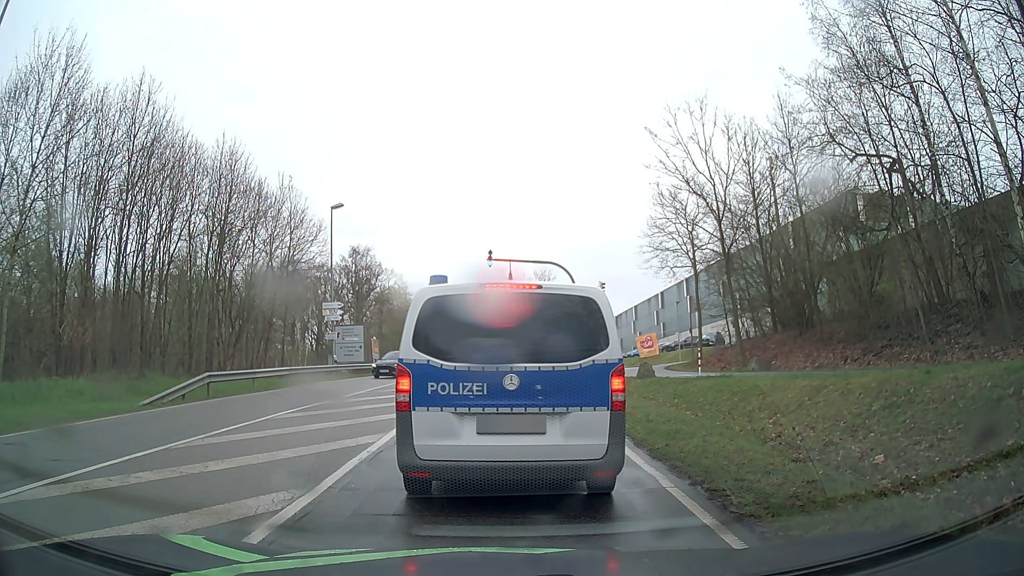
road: secondary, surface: asphalt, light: Day
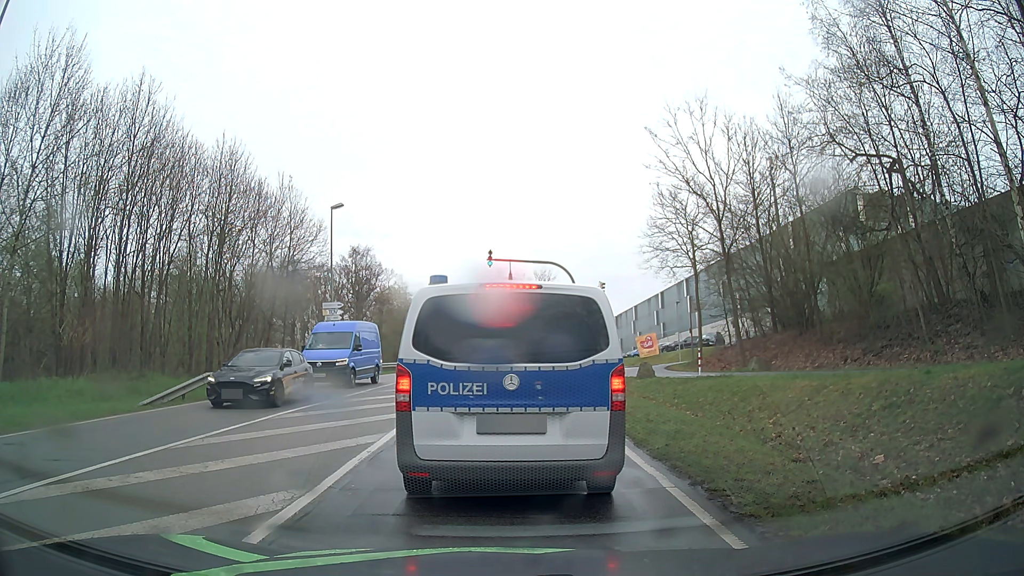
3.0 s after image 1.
(0.0, 0.0) m; 0°
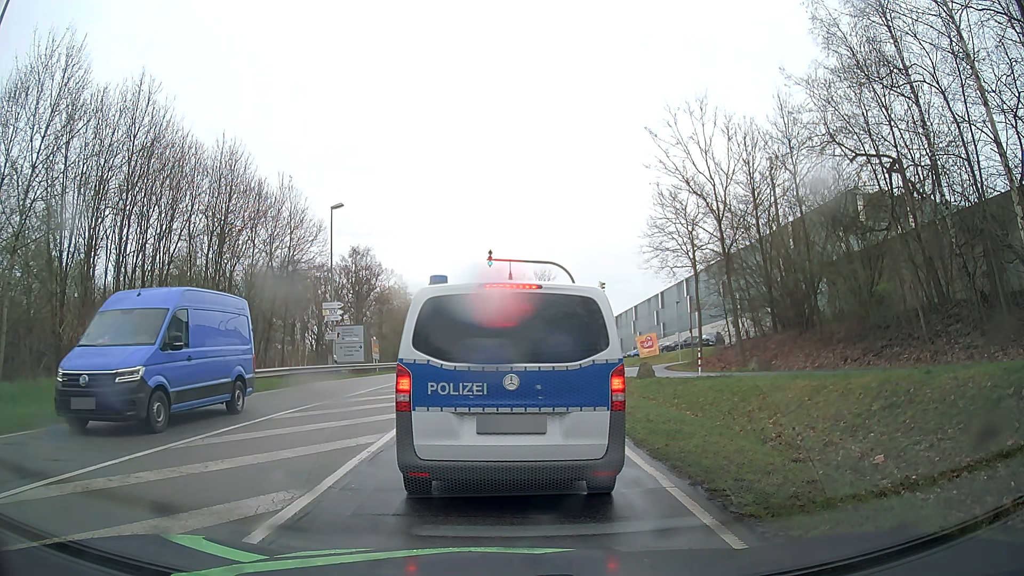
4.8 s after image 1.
(0.0, 0.0) m; 0°
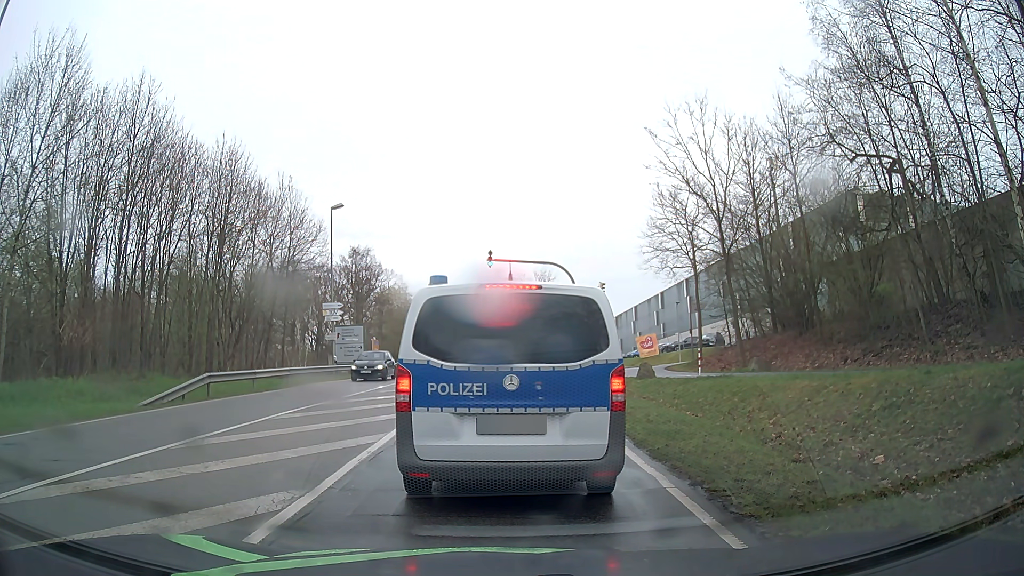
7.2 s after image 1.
(0.0, 0.0) m; 0°
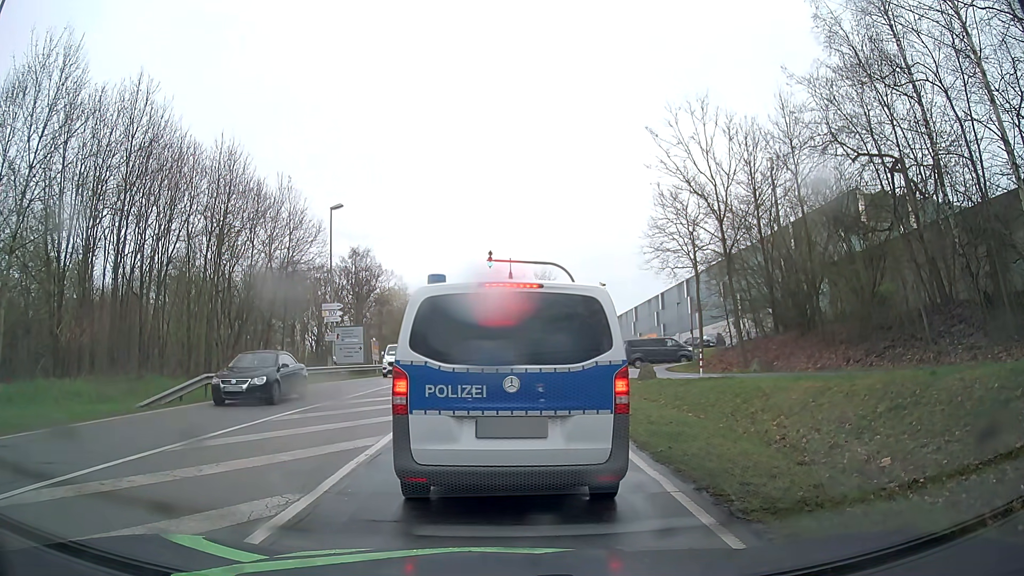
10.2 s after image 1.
(0.0, +0.1) m; 0°
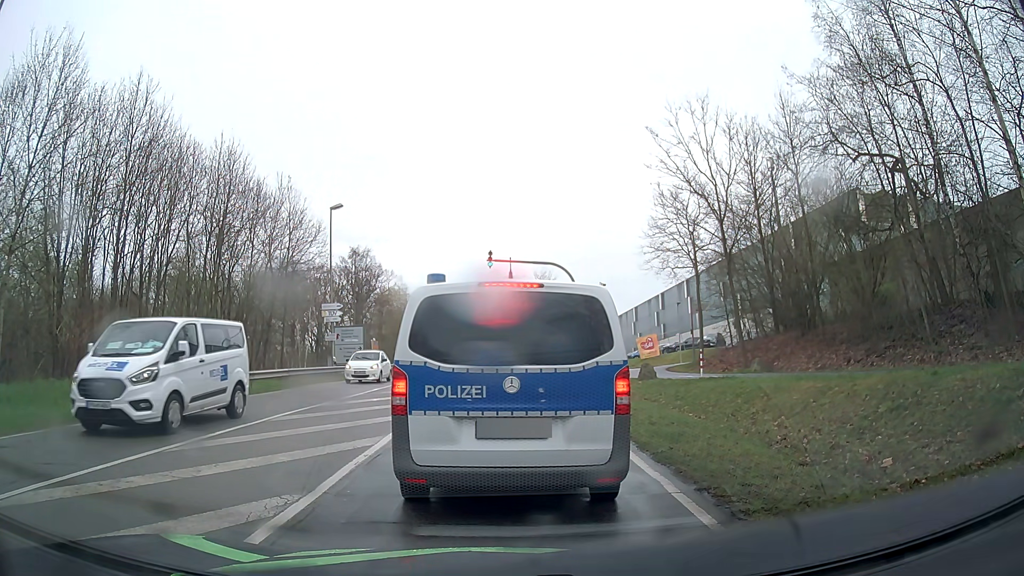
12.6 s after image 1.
(0.0, +0.1) m; 0°
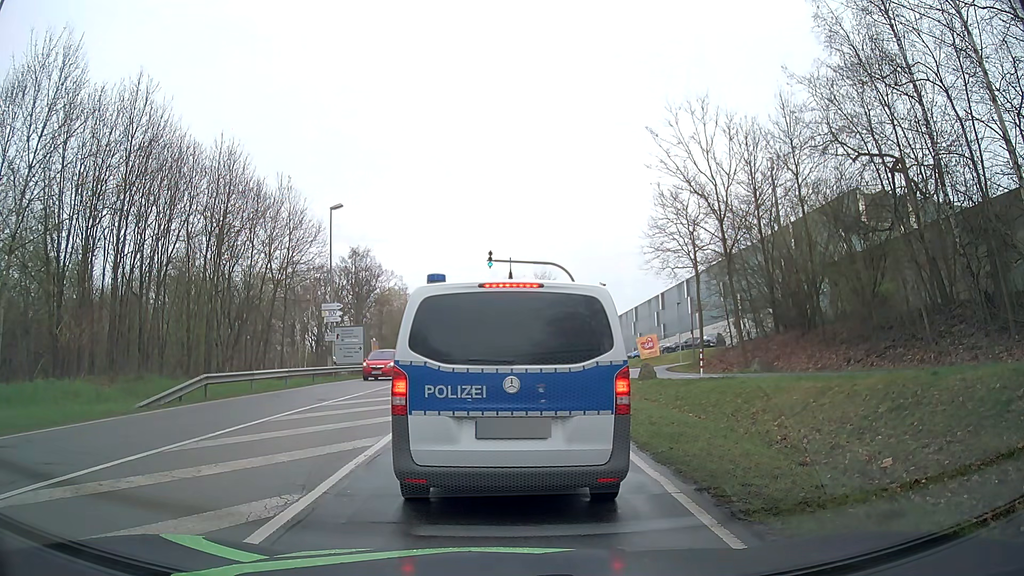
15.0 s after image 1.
(0.0, 0.0) m; 0°
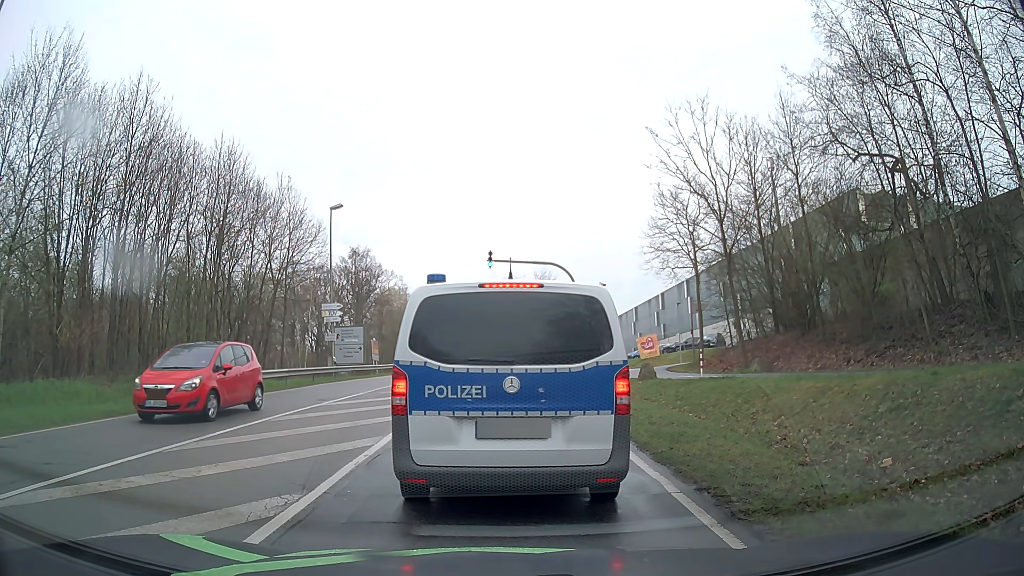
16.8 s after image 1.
(0.0, 0.0) m; 0°
